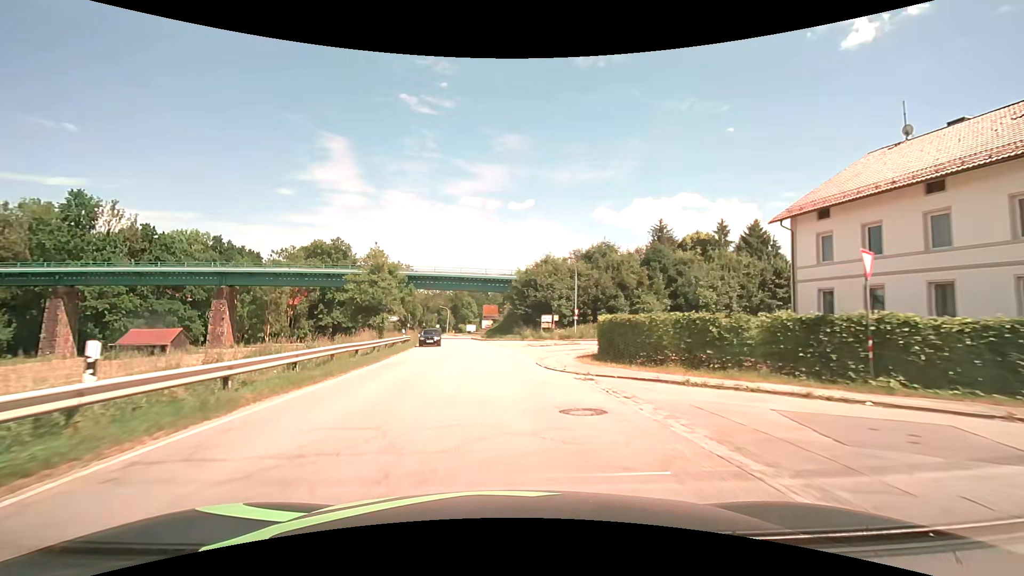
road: secondary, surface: asphalt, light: Day
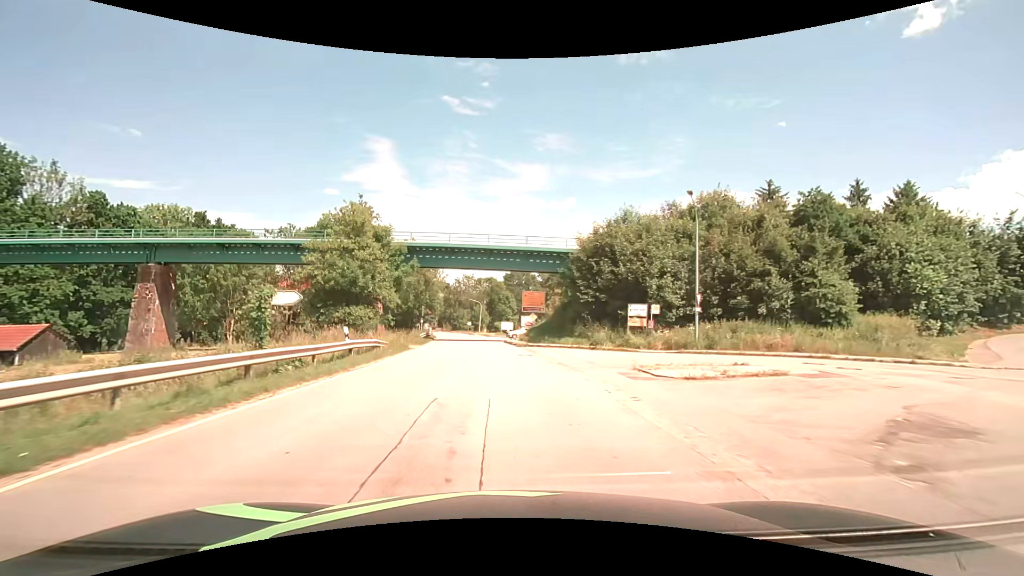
(-1.0, +23.9) m; -5°
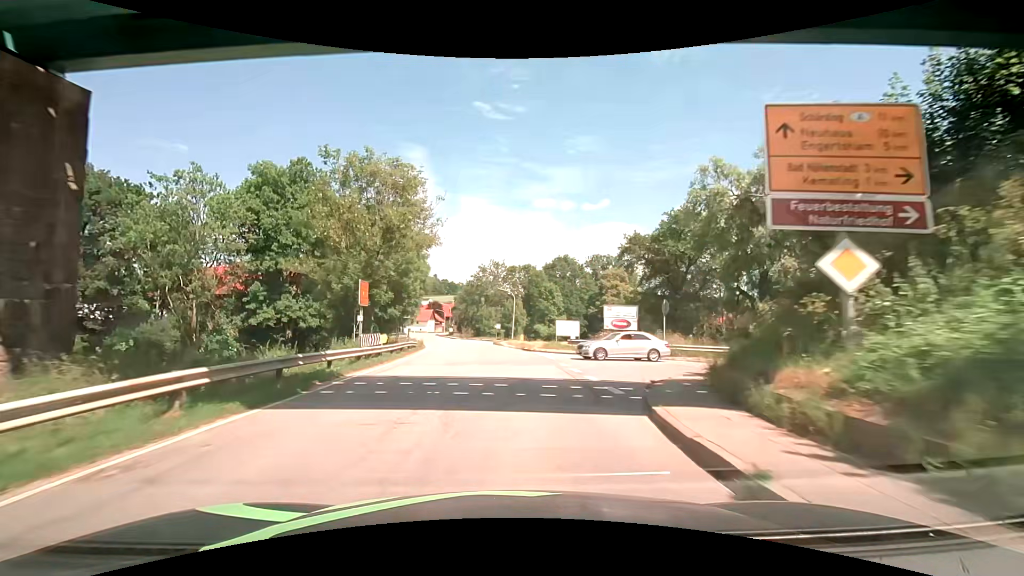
(-1.7, +39.7) m; -4°
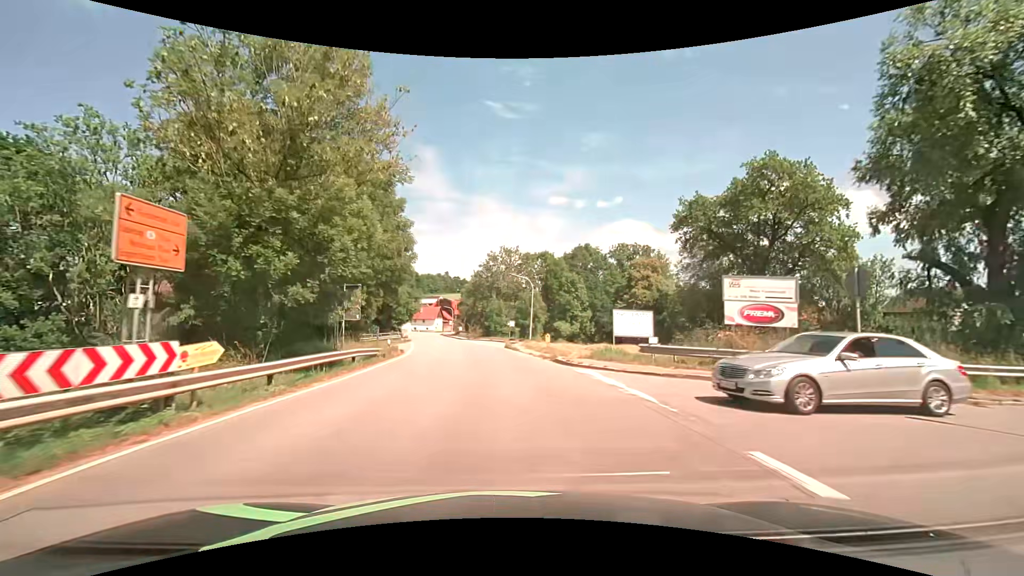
(-0.1, +15.9) m; -1°
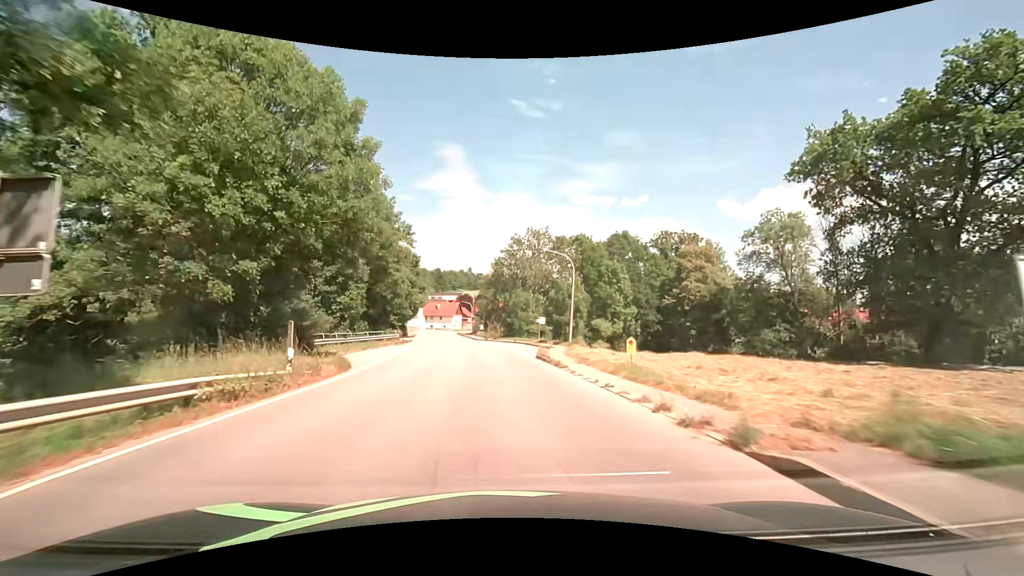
(-0.4, +15.9) m; -3°
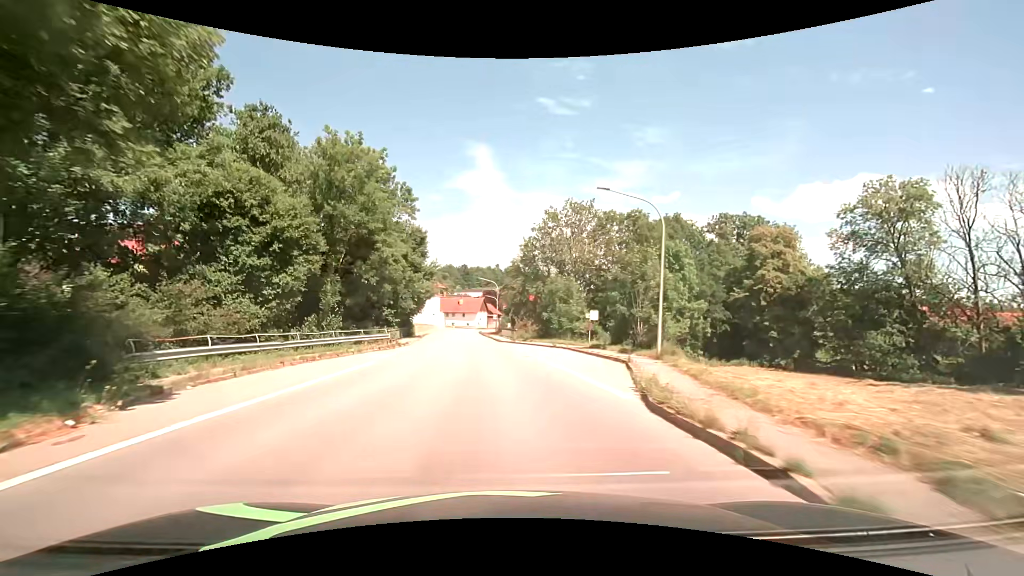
(-0.4, +15.9) m; -3°
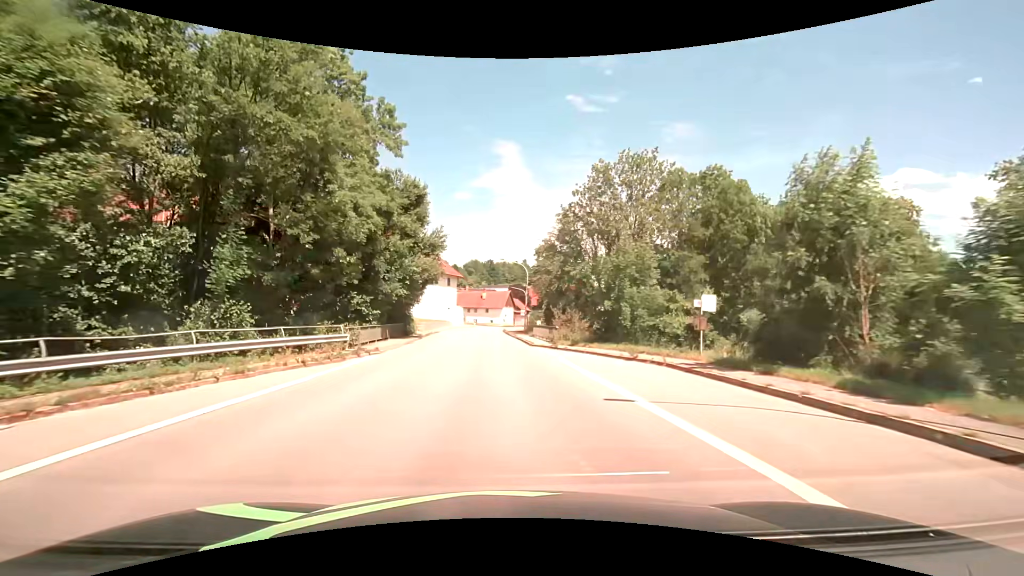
(-0.5, +16.0) m; -3°
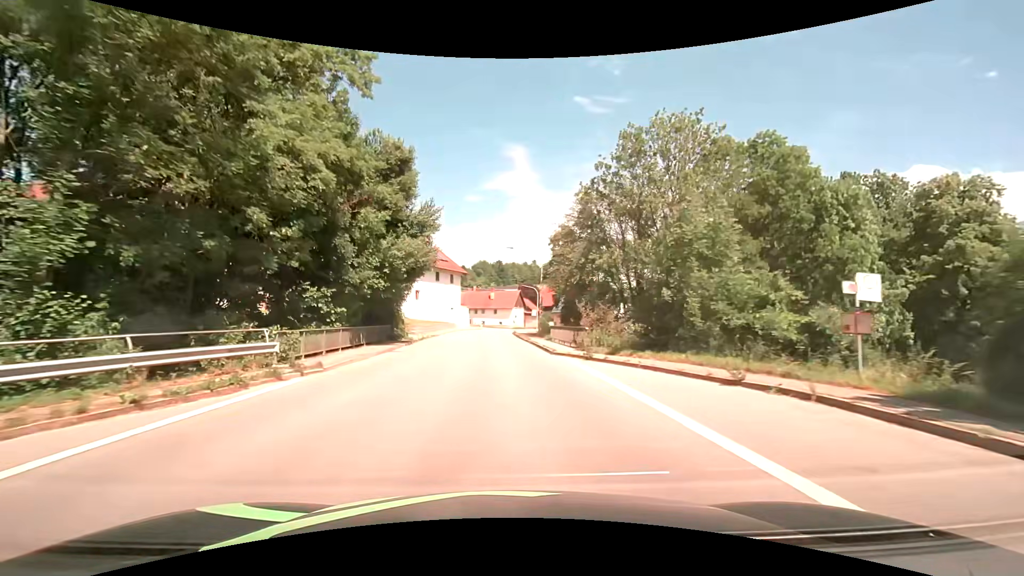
(-0.1, +8.0) m; -1°
